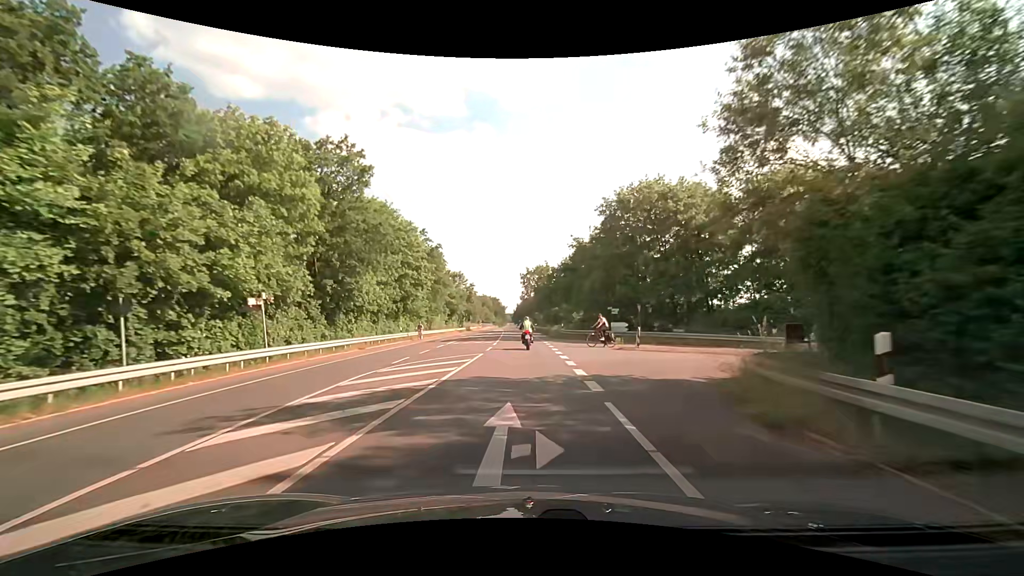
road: tertiary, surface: asphalt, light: Day
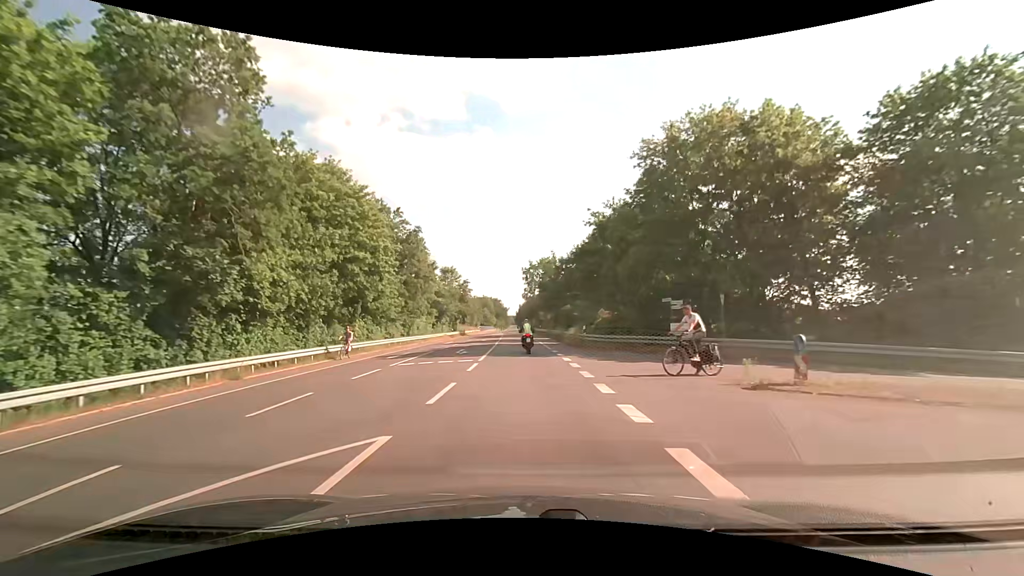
(+0.1, +14.7) m; 0°
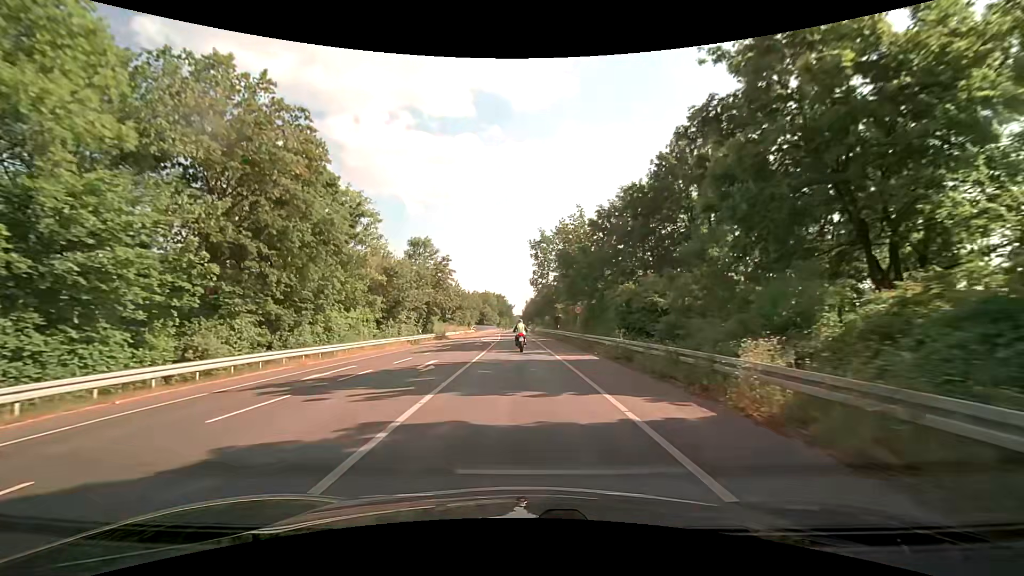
(-0.2, +29.6) m; 0°
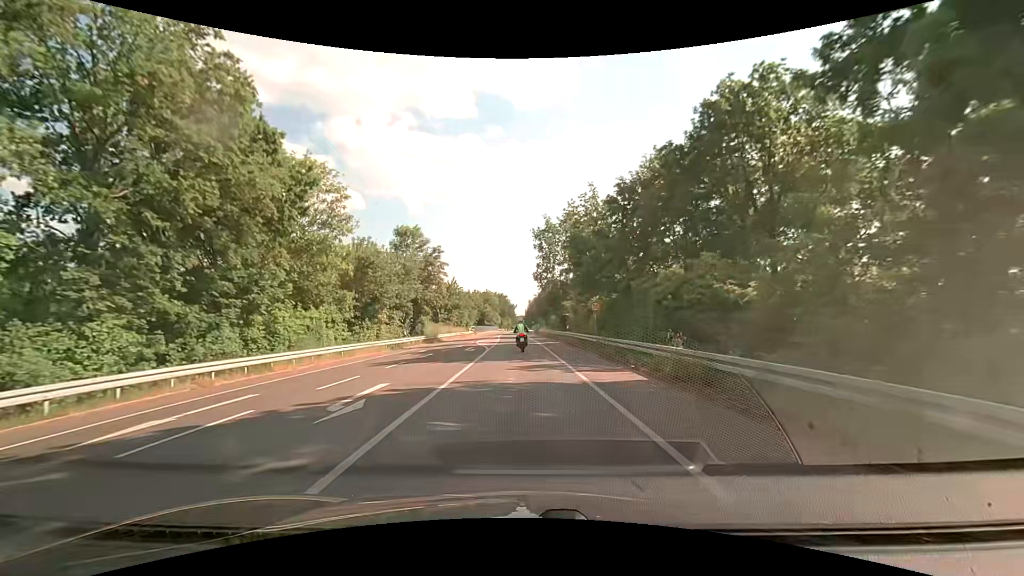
(-0.1, +7.5) m; 0°
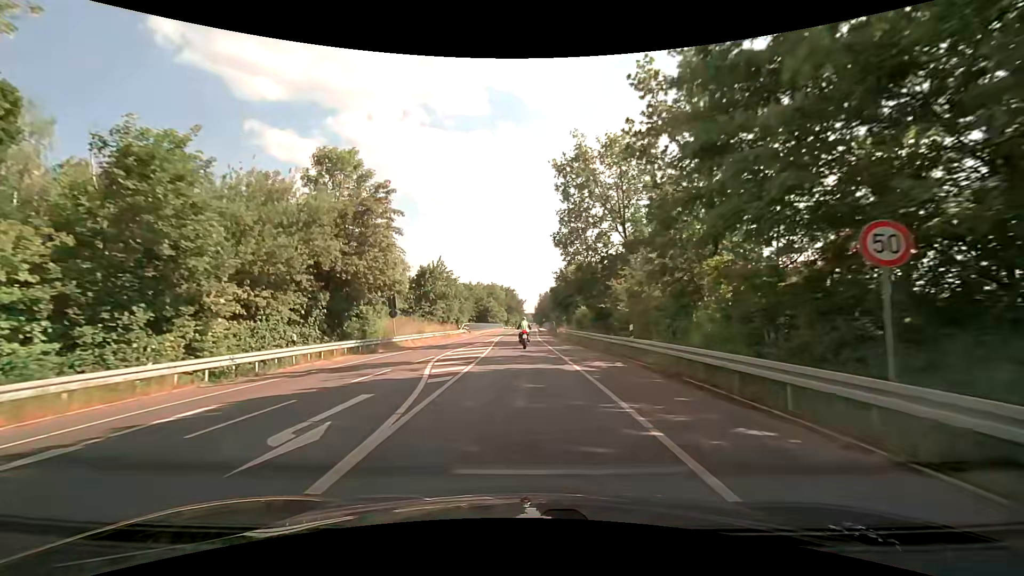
(-0.4, +22.7) m; -1°
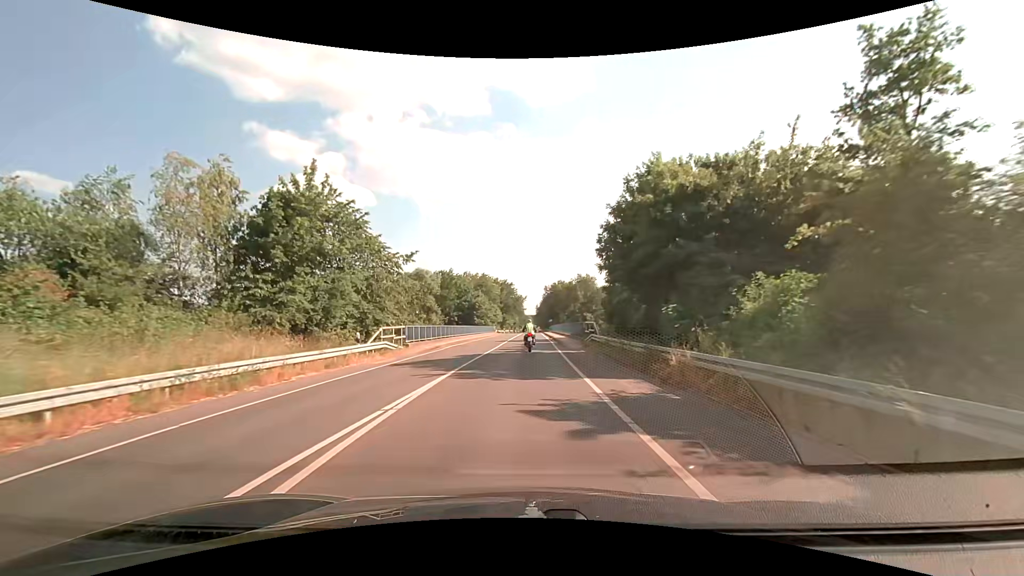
(-0.2, +38.0) m; +1°
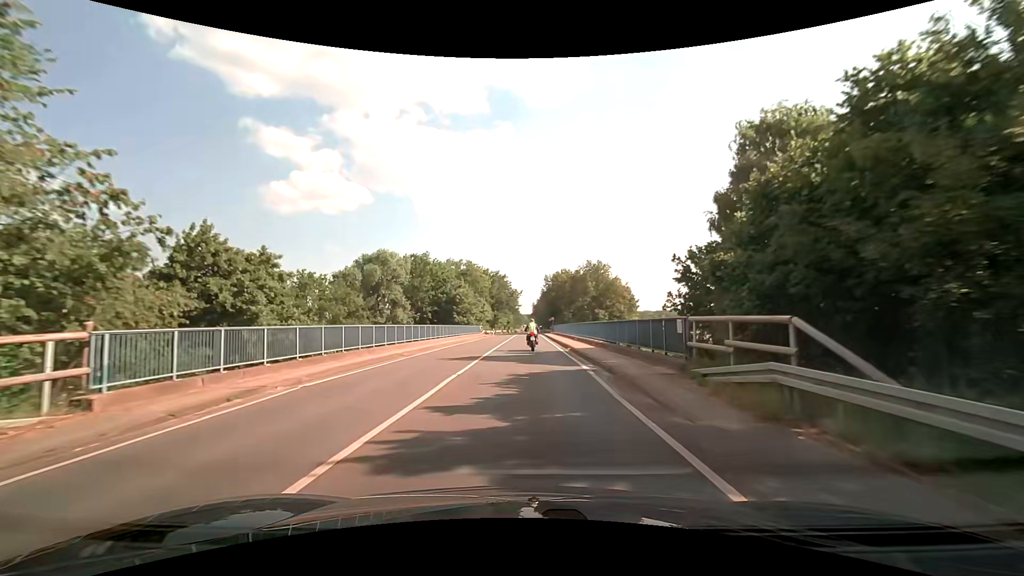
(-0.2, +22.9) m; 0°
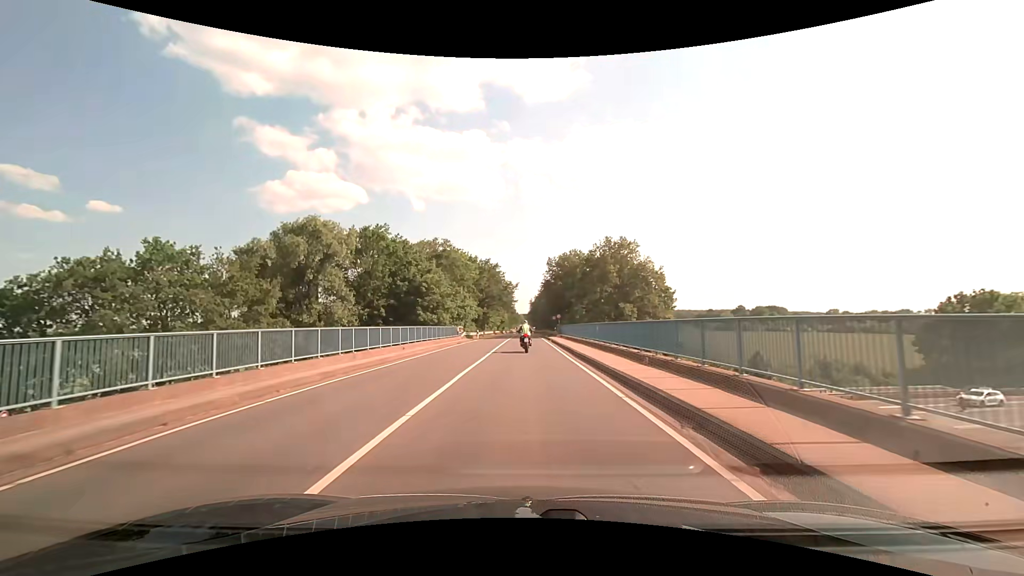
(+0.1, +23.4) m; 0°
(0, +10) (0, +20) (0, +30) (0, +40) (0, +50) (0, +60) (0, +70) (0, +80) (0, +90) (0, +100) m
